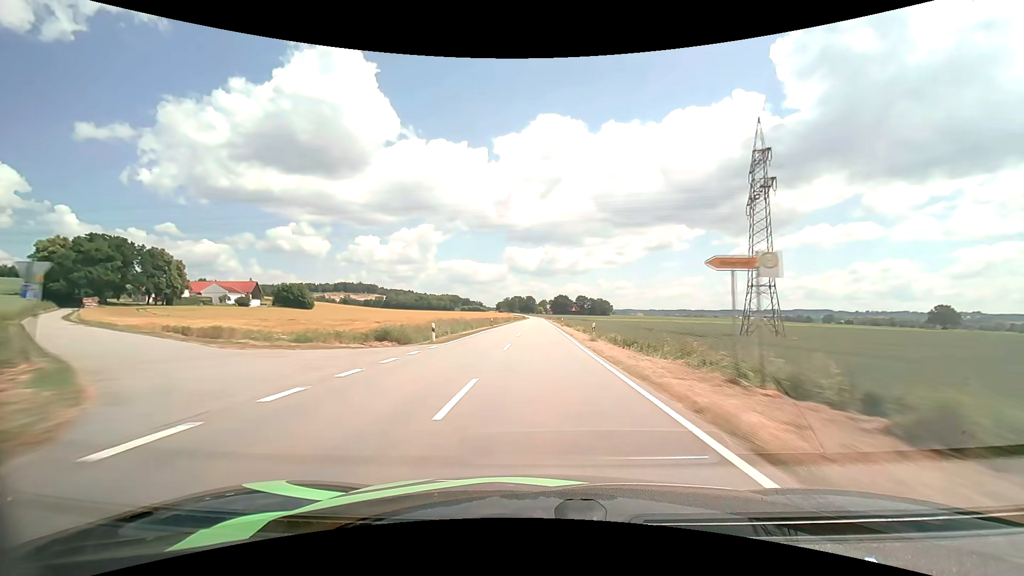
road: tertiary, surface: asphalt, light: Day
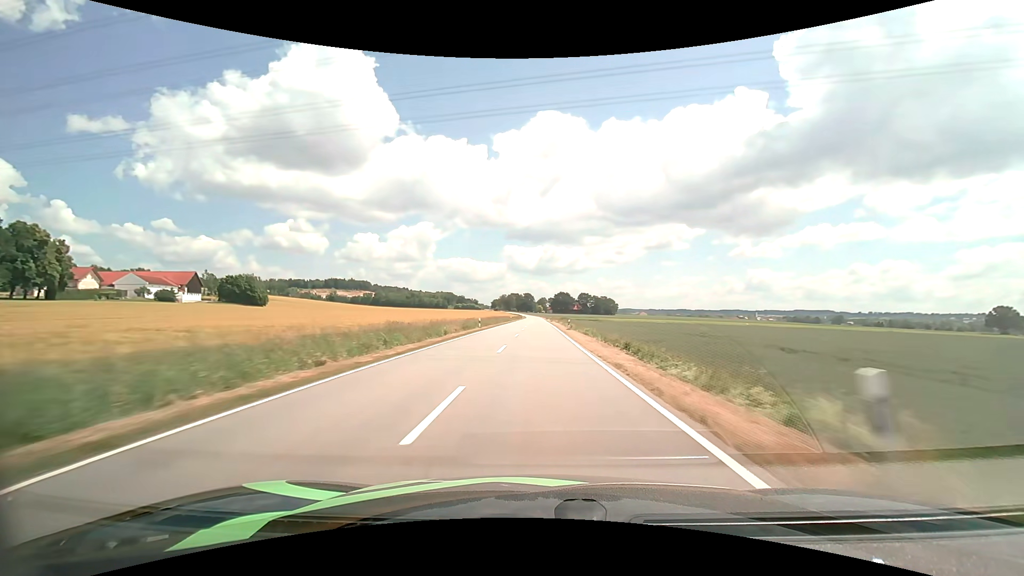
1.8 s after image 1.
(+0.1, +51.2) m; 0°
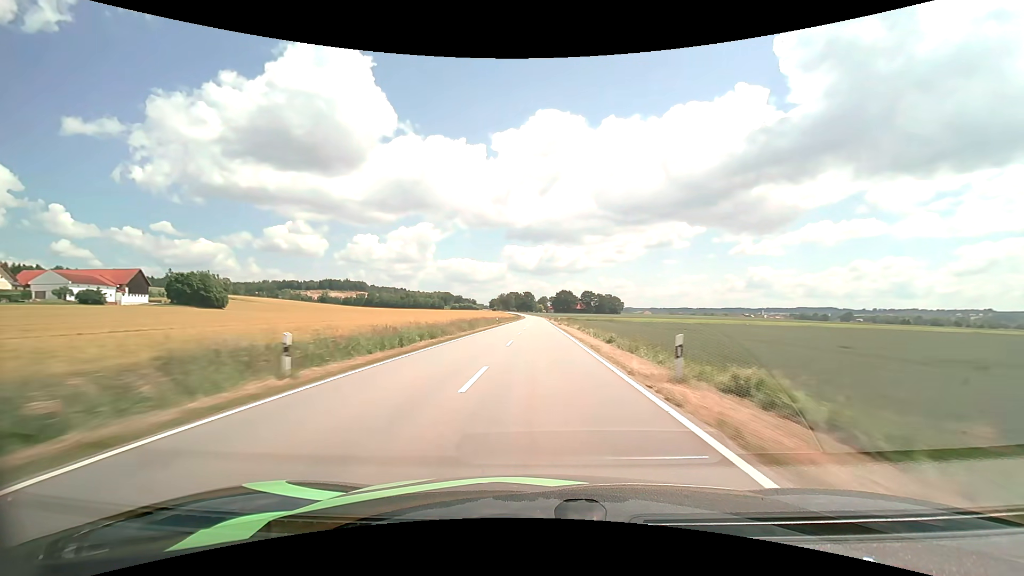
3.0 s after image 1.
(+0.1, +34.0) m; 0°
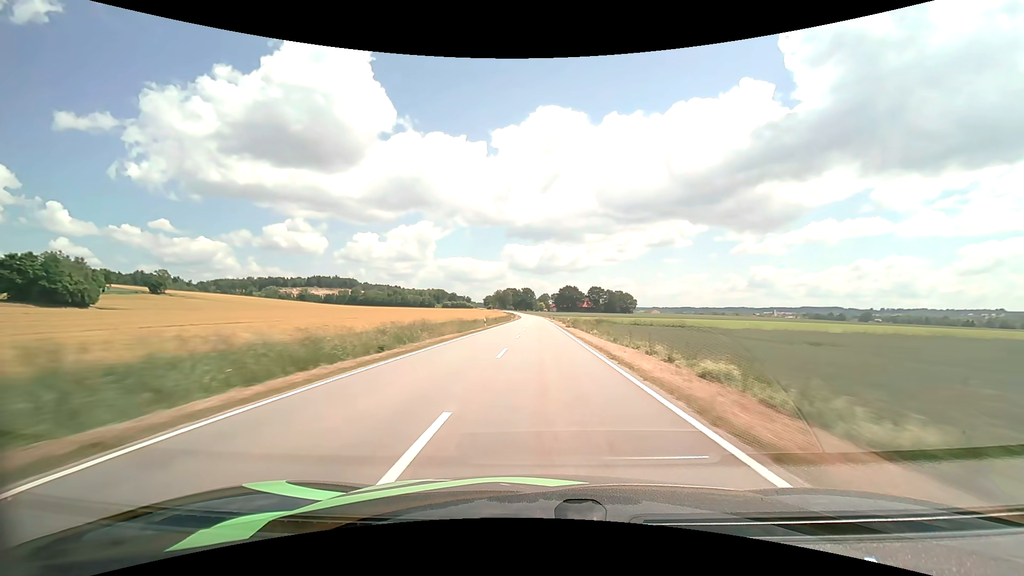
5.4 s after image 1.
(-0.1, +68.2) m; 0°
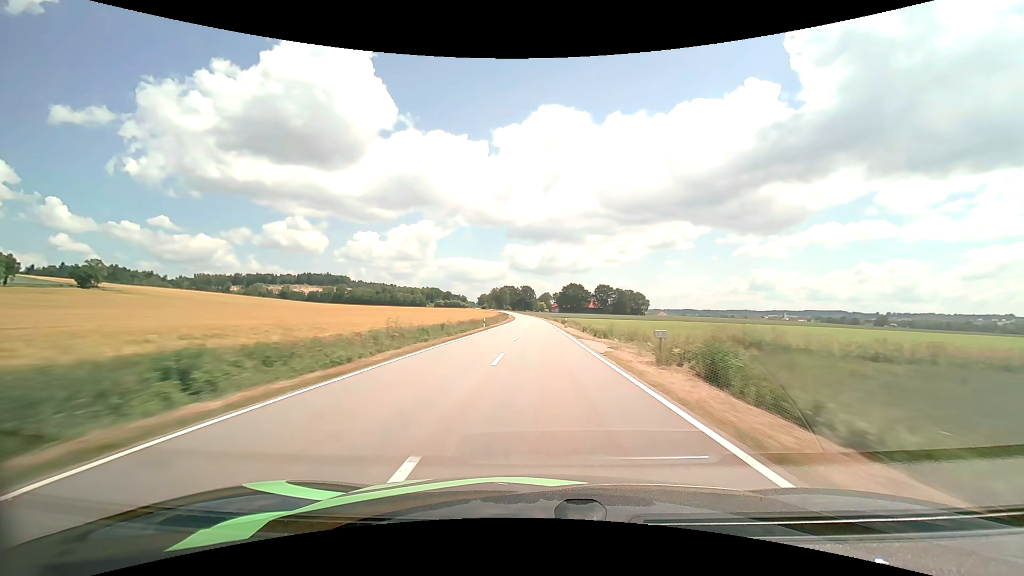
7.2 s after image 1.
(0.0, +51.5) m; 0°
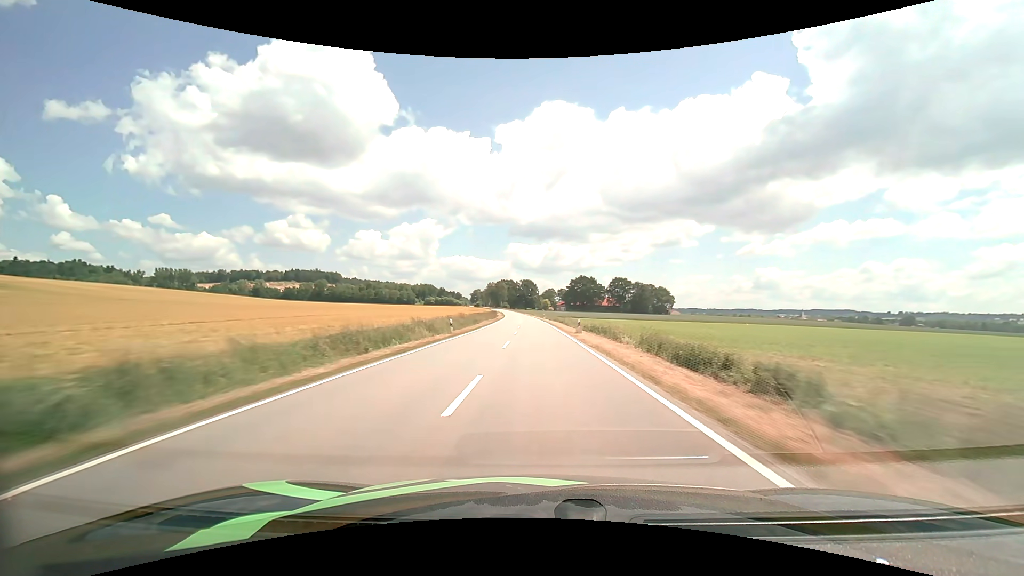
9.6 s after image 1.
(-0.2, +69.1) m; 0°
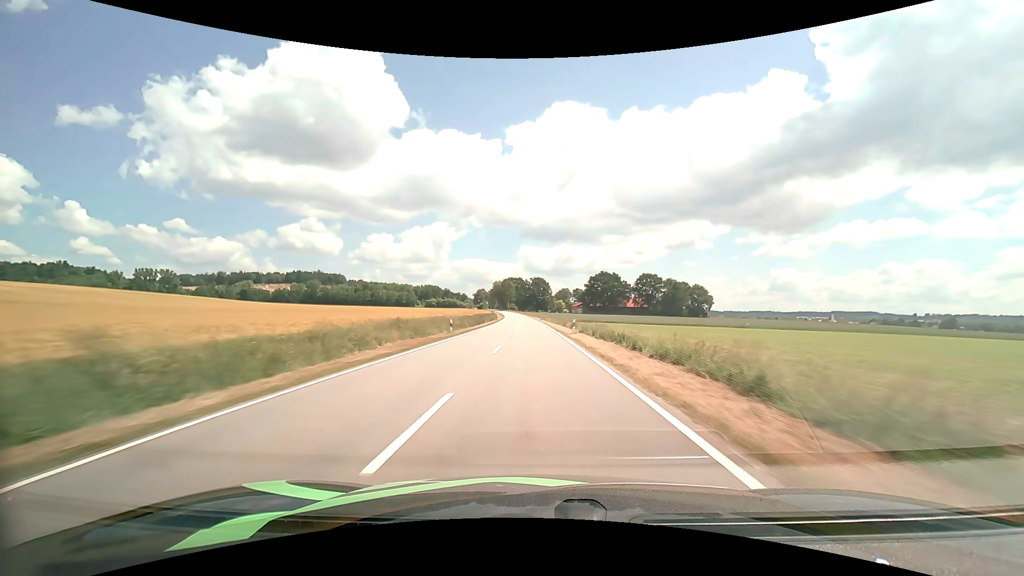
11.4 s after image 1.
(-0.4, +51.9) m; -1°
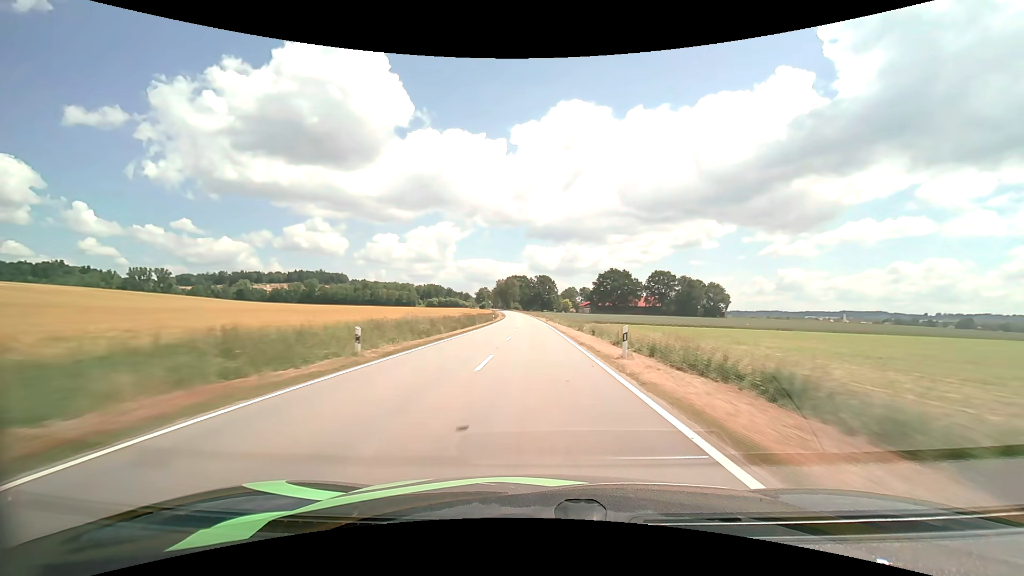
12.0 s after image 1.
(-0.1, +17.2) m; -1°
(0, +10) (0, +20) (0, +30) (0, +40) (-1, +50) (-1, +60) (-1, +70) (-1, +80) (-2, +90) (-2, +100) m
